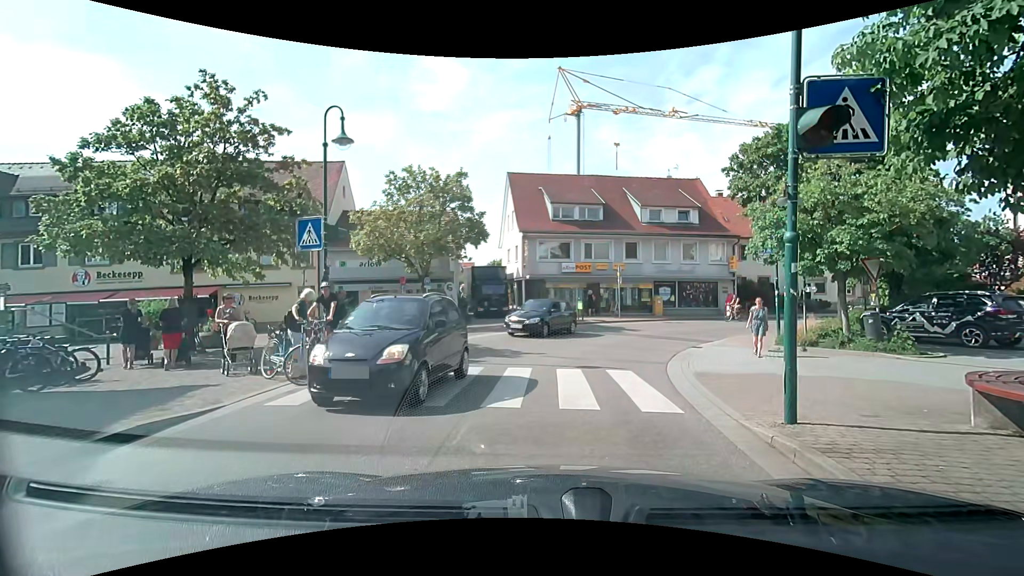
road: tertiary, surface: asphalt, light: Day
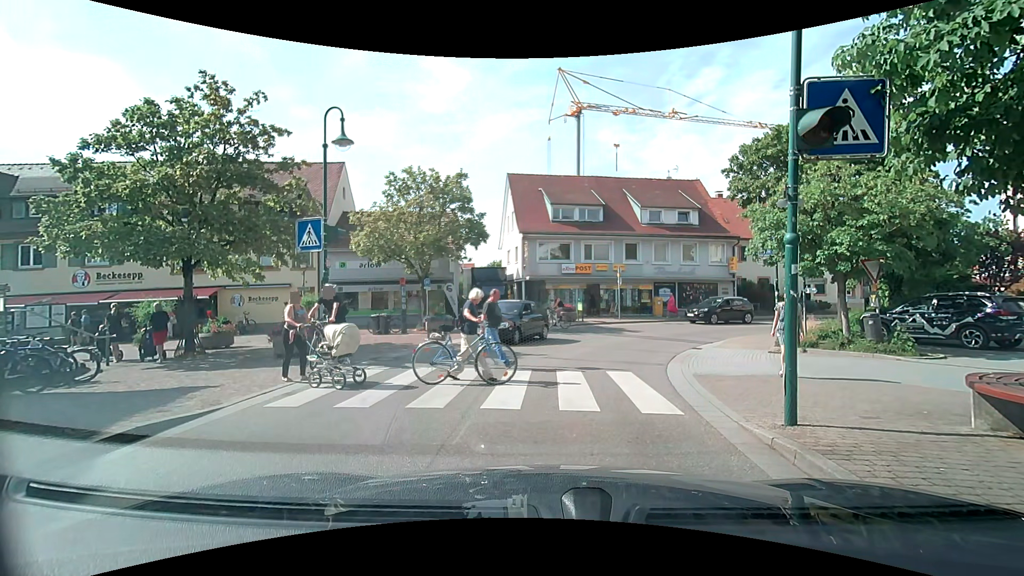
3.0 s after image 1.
(0.0, +0.1) m; 0°
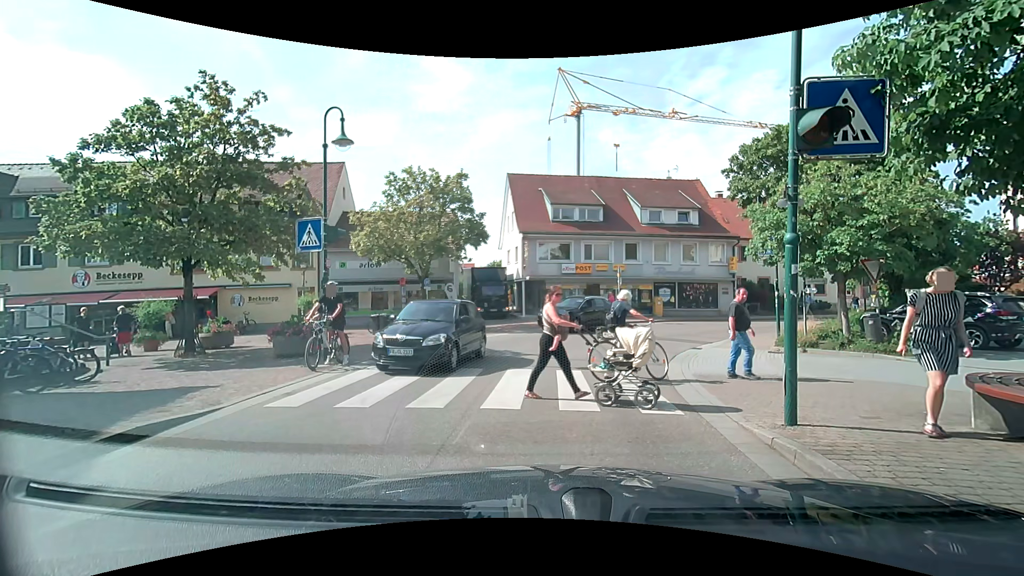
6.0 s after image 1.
(0.0, 0.0) m; 0°
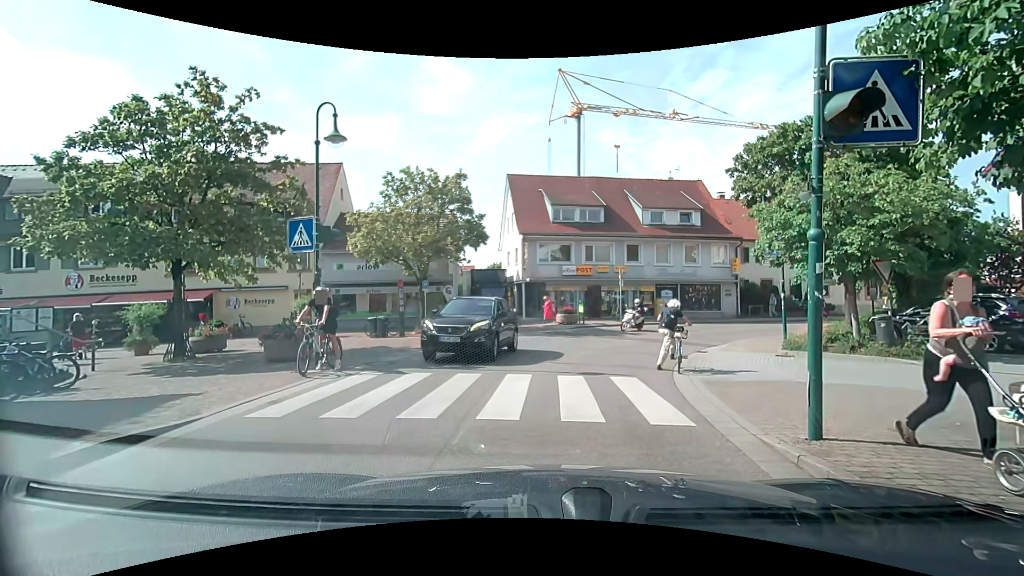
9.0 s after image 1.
(0.0, +0.4) m; 0°
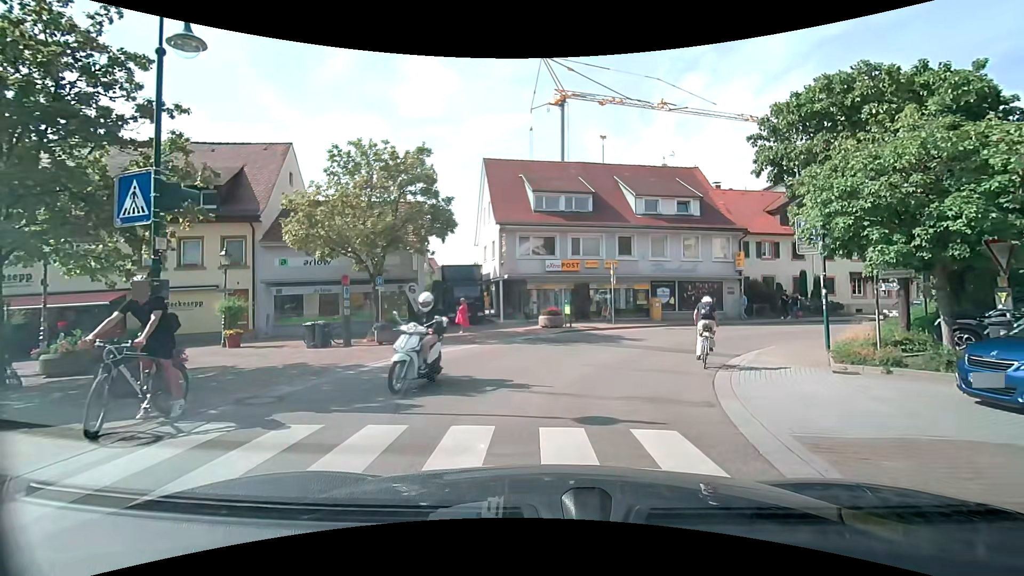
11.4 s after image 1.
(0.0, +4.4) m; +1°
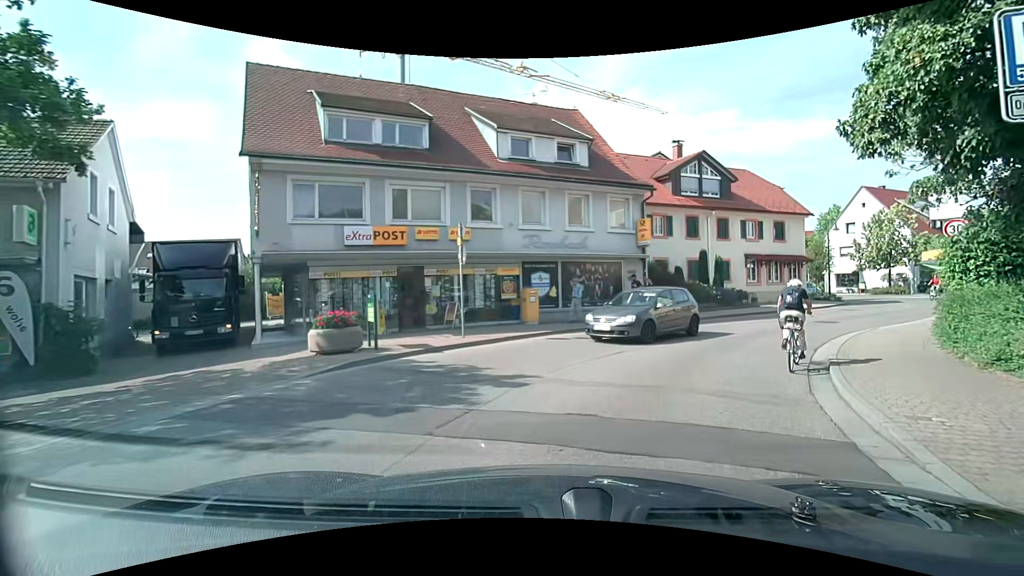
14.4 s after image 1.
(+1.0, +12.1) m; +15°
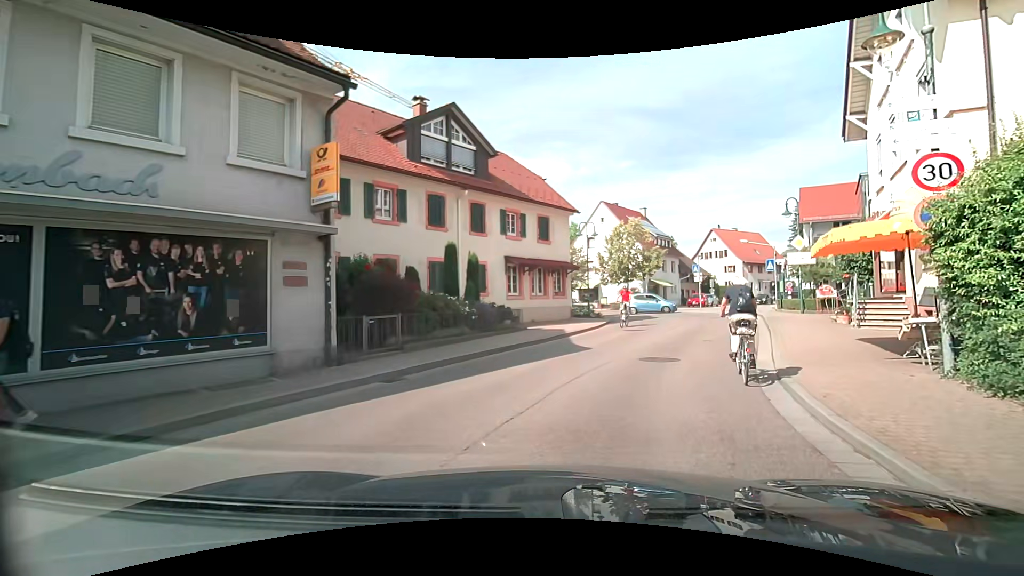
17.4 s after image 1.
(+2.7, +11.6) m; +27°
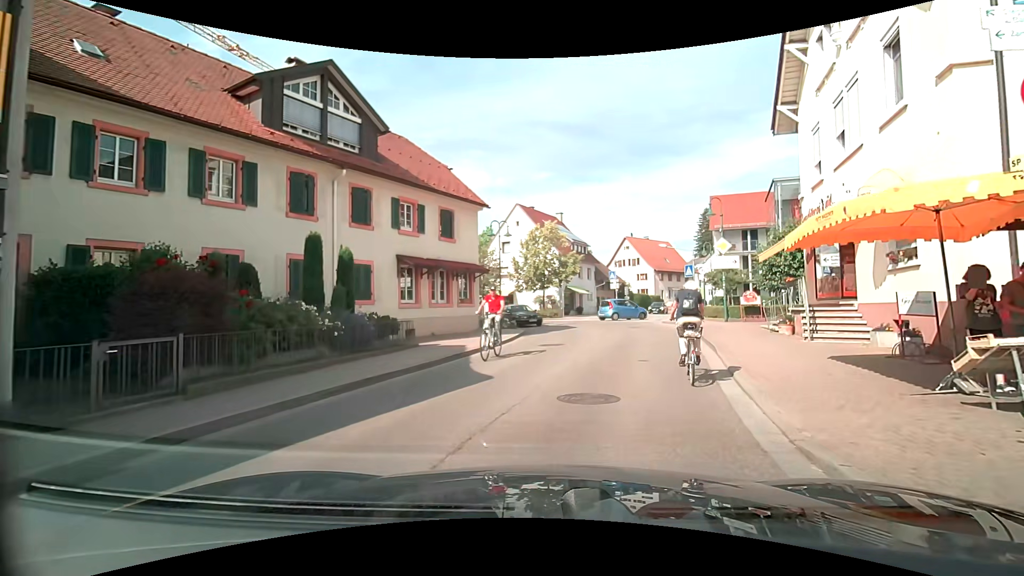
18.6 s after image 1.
(+0.4, +3.9) m; +9°
